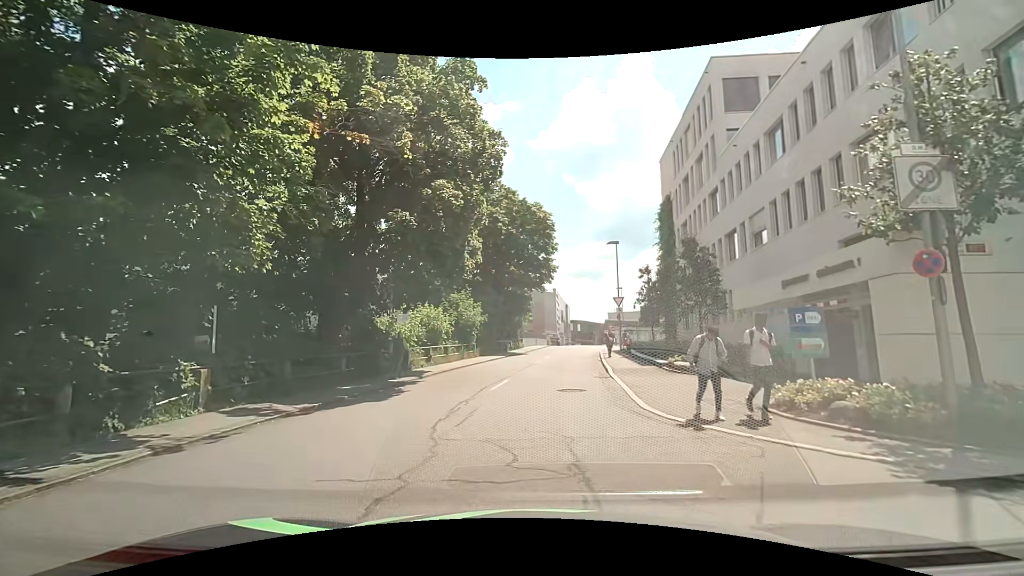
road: residential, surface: asphalt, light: Day
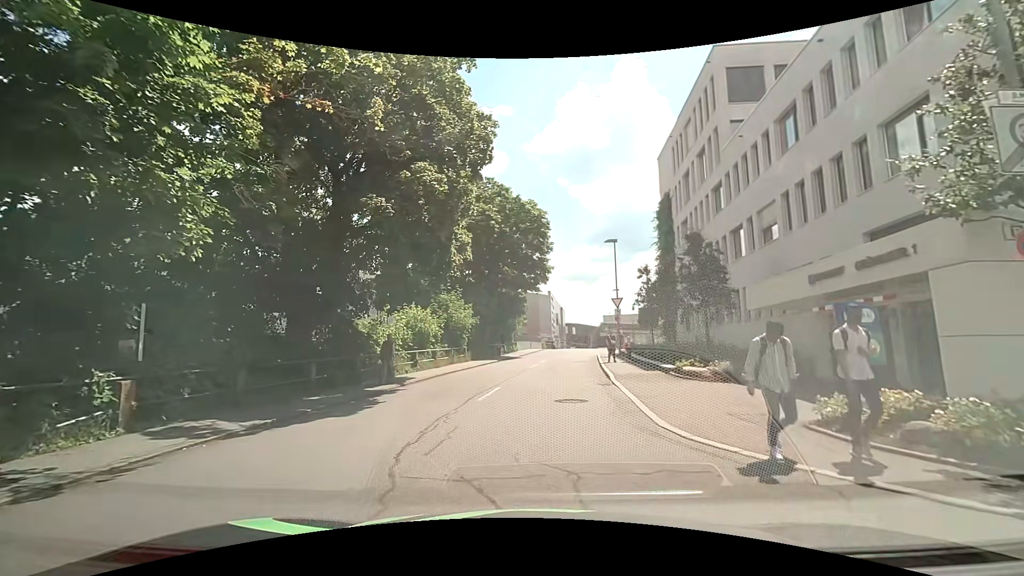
(0.0, +1.8) m; +1°
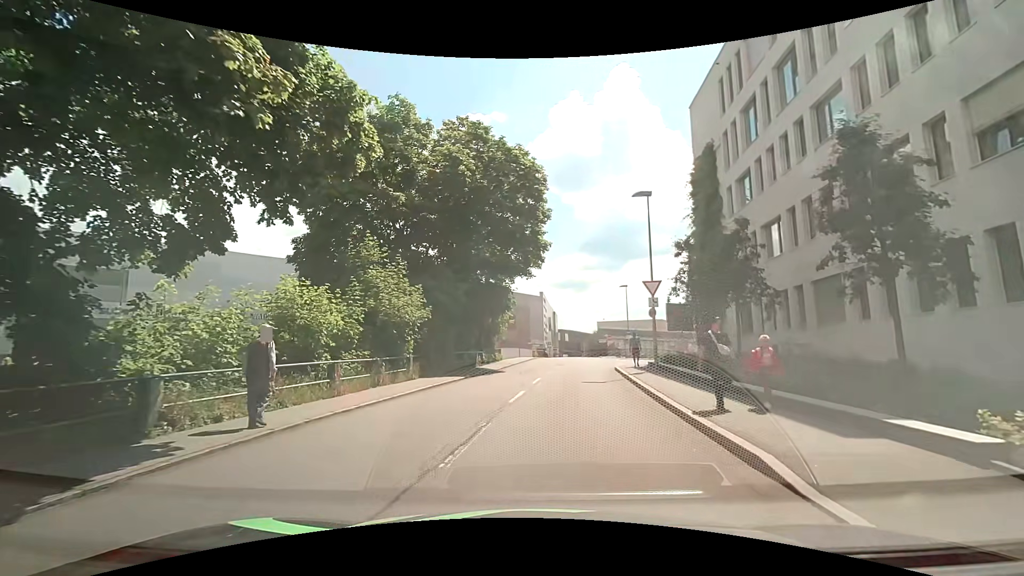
(+0.1, +12.6) m; 0°
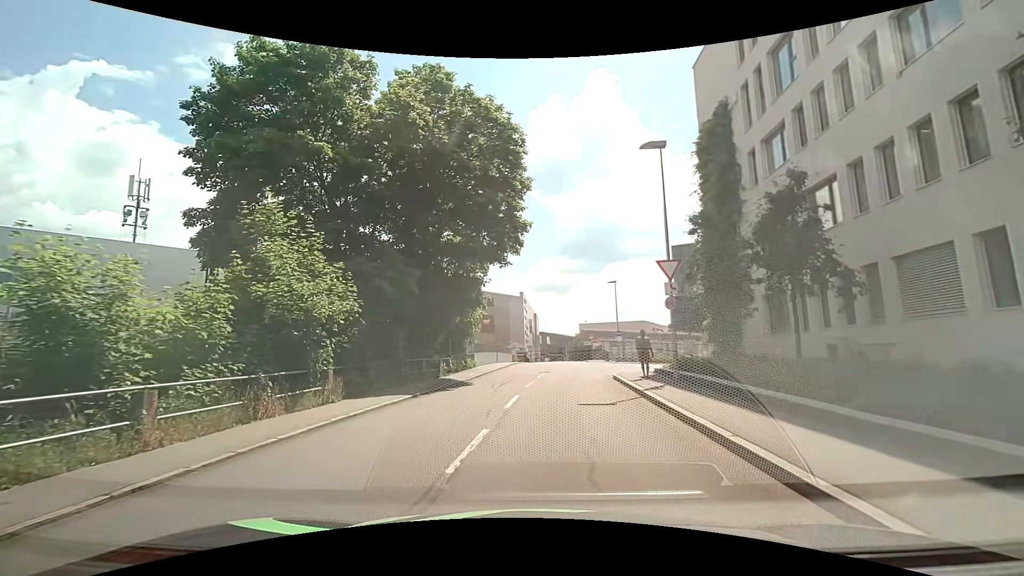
(+0.3, +6.1) m; +3°
